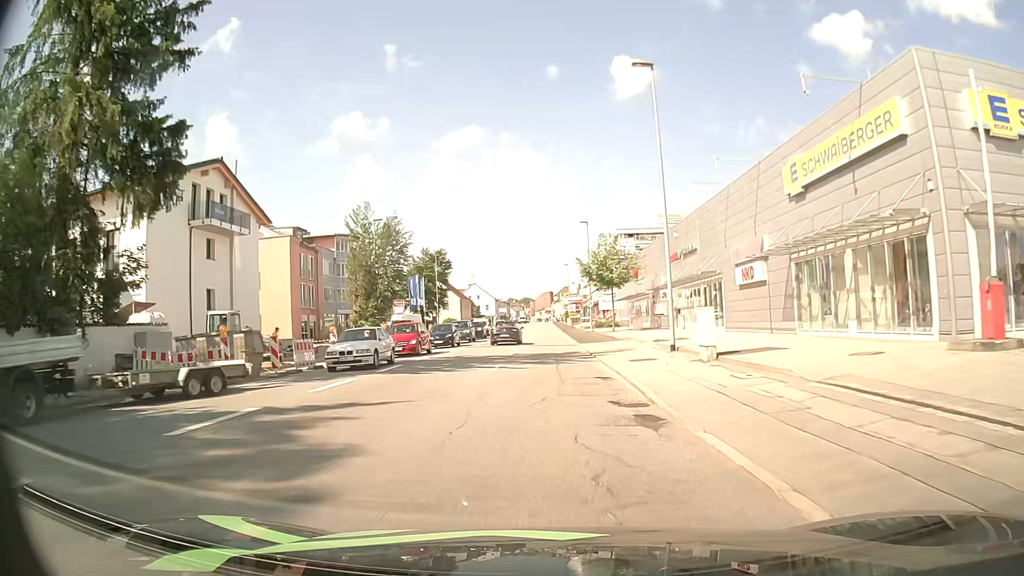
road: tertiary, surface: asphalt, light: Day
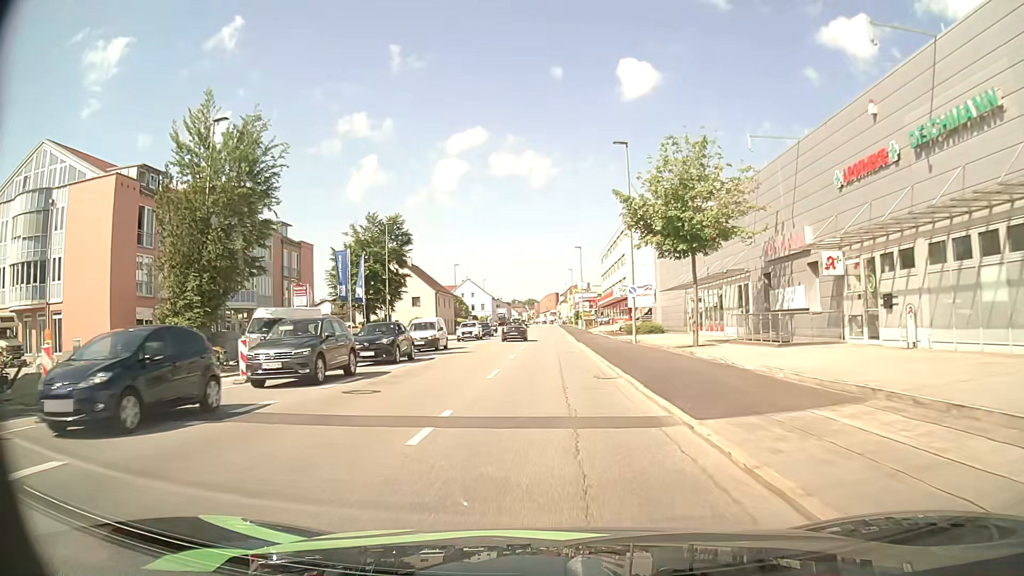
(-0.1, +29.4) m; -1°
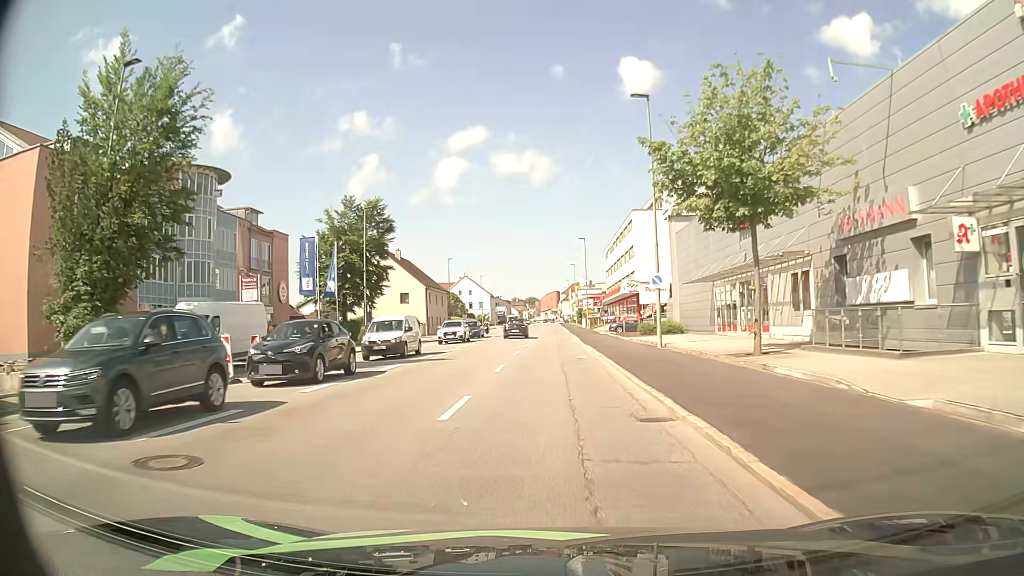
(0.0, +7.5) m; 0°
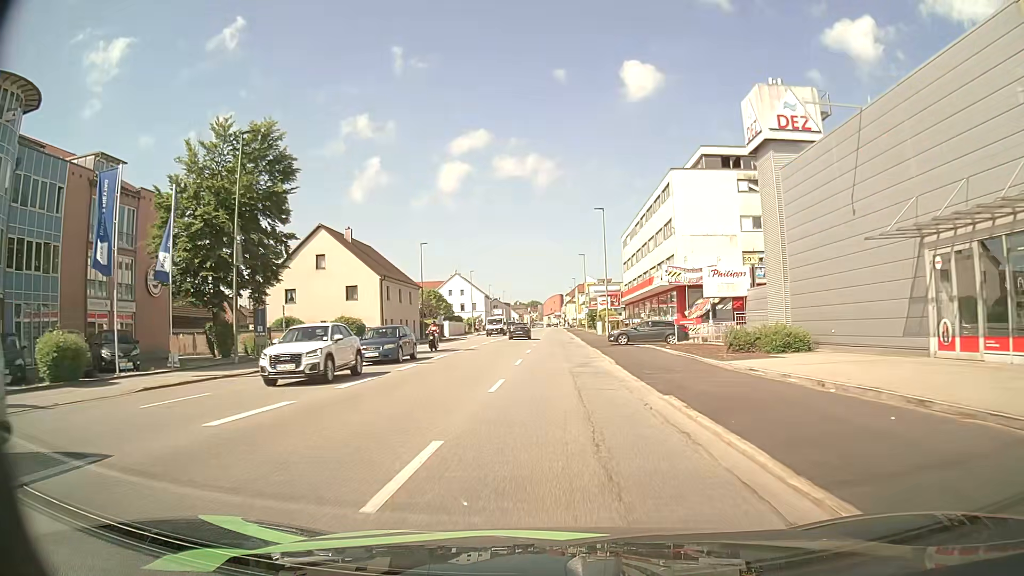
(-0.2, +22.5) m; -1°
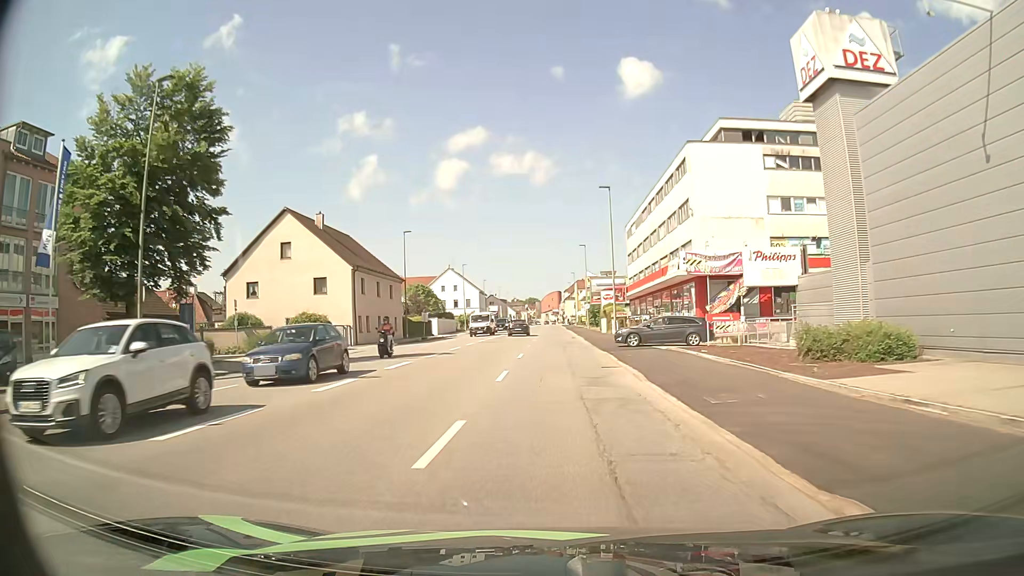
(0.0, +7.5) m; 0°
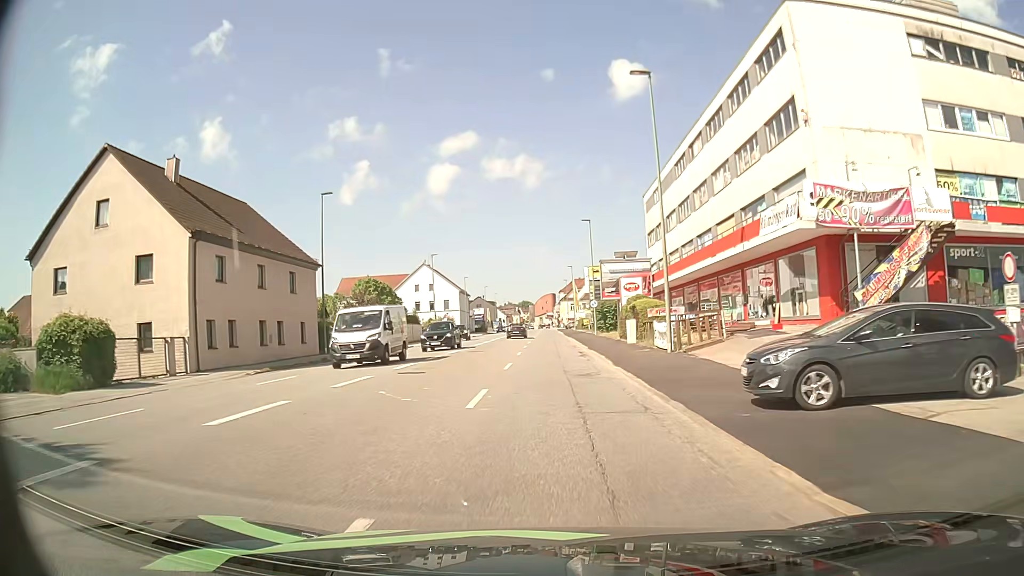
(+0.2, +22.5) m; +1°
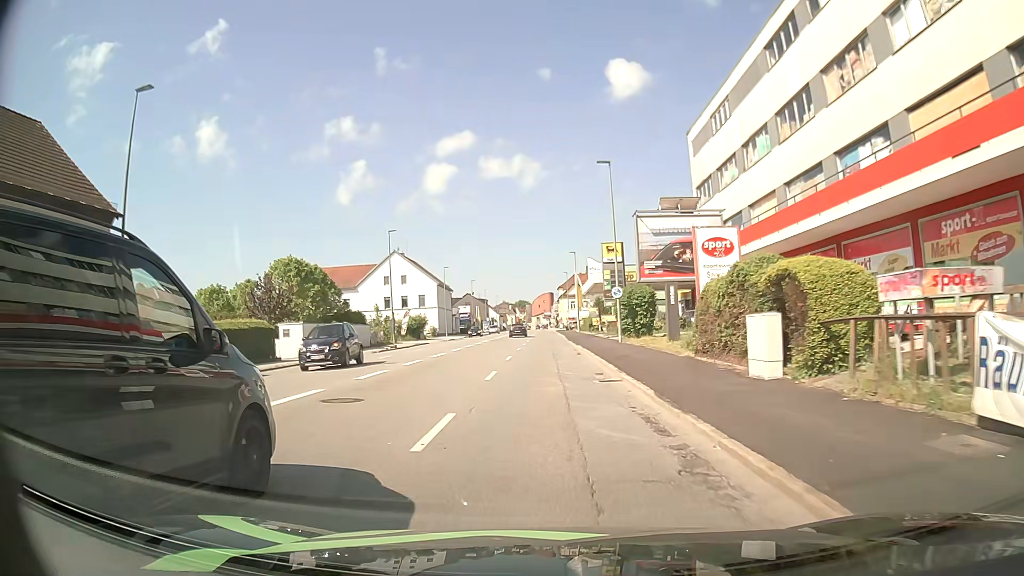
(0.0, +21.7) m; 0°
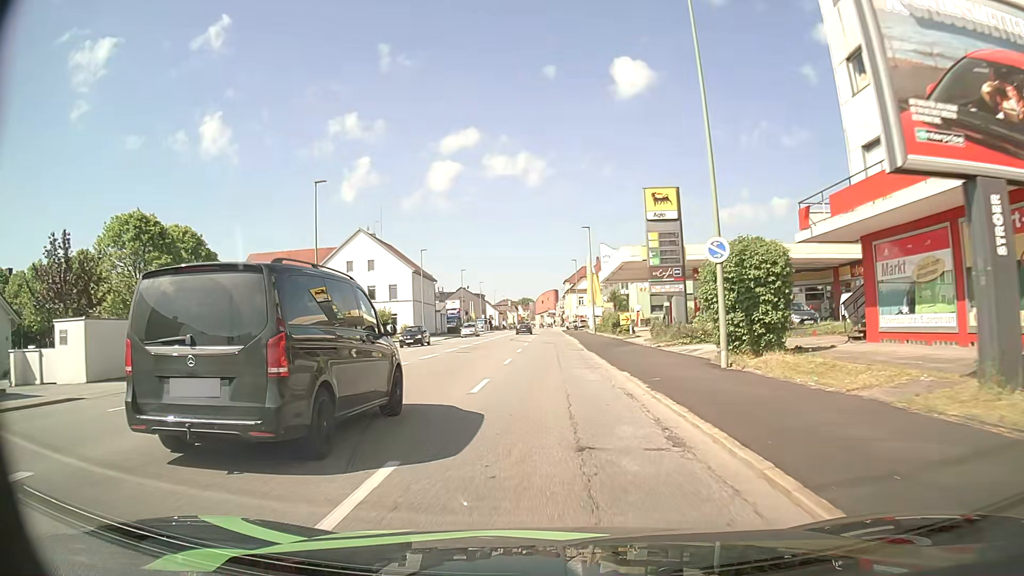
(+0.1, +21.5) m; 0°
(0, +10) (0, +20) (0, +30) (0, +40) (0, +50) (0, +60) (0, +70) (0, +80) (0, +90) (0, +100) m
